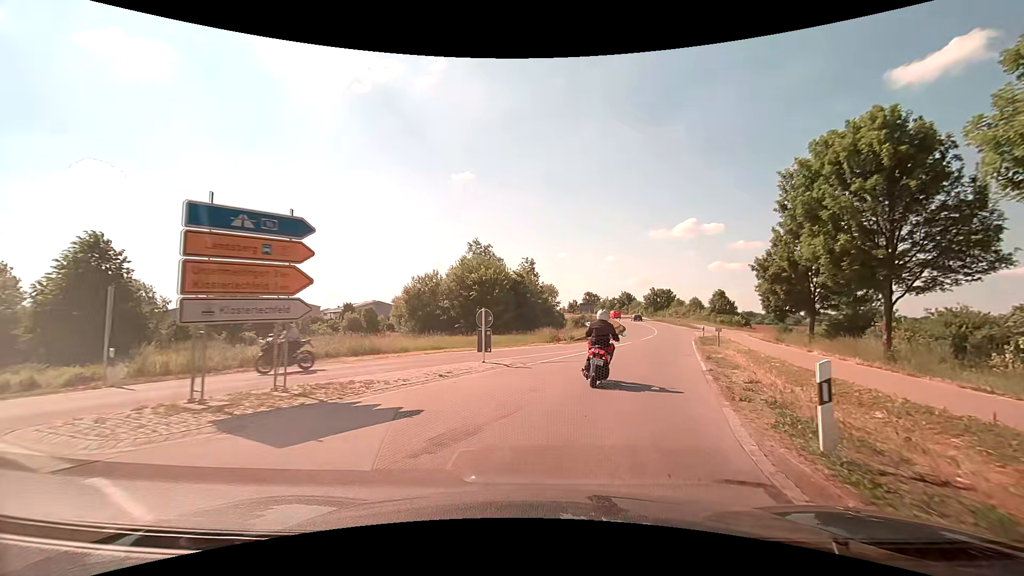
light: Day
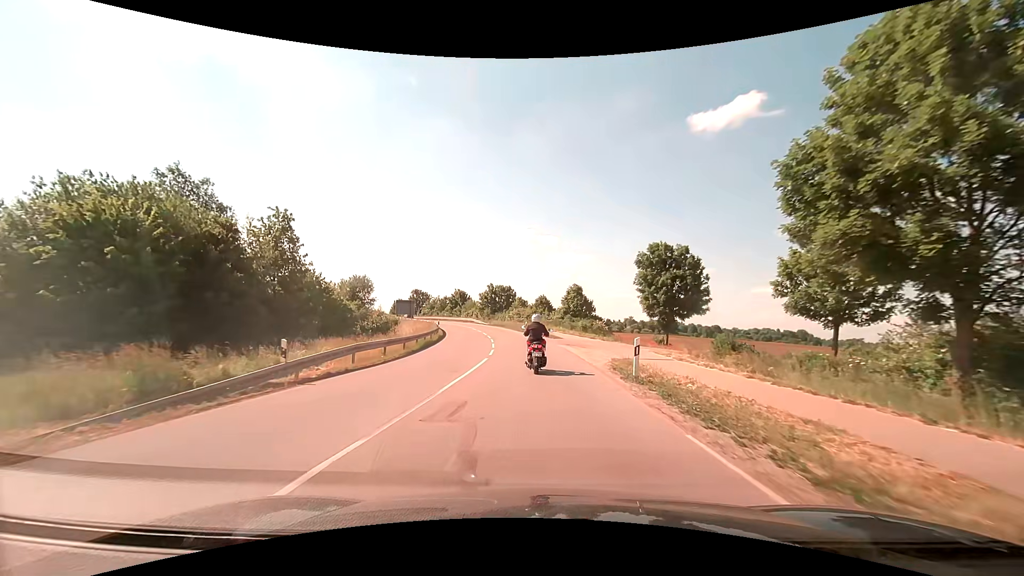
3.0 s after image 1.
(+6.4, +29.3) m; +19°
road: secondary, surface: asphalt
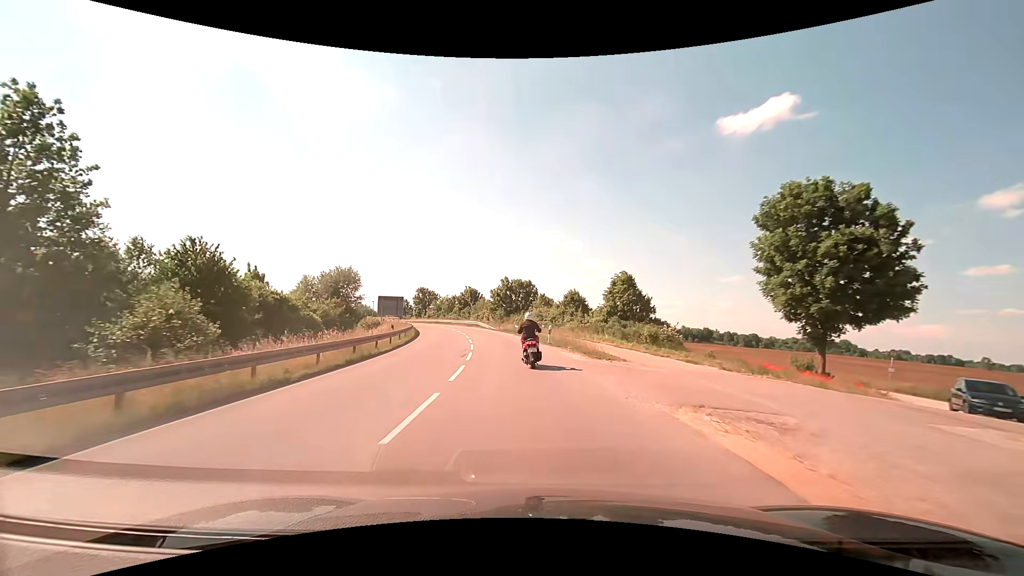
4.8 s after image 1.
(-0.3, +22.7) m; -3°
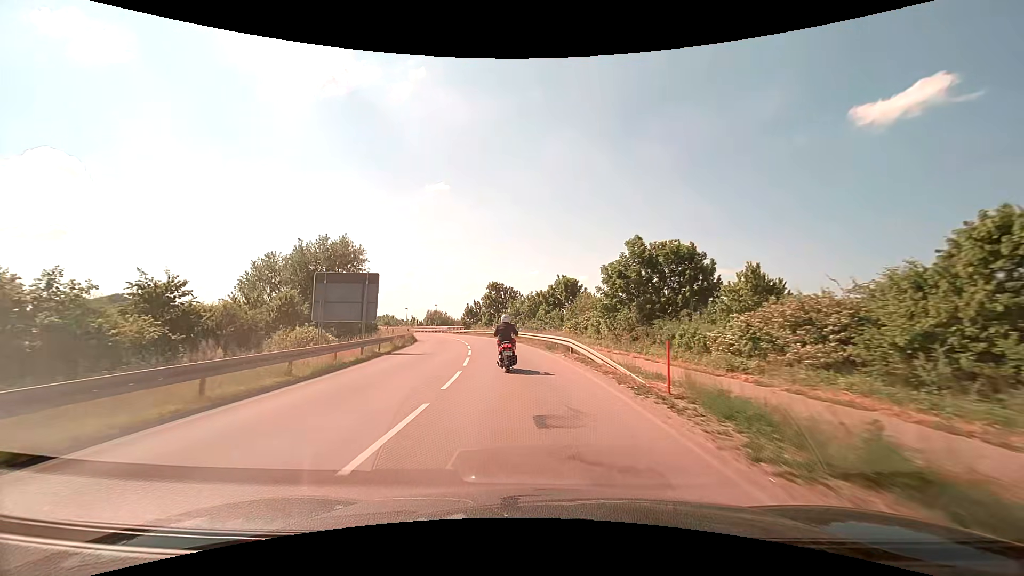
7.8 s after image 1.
(-4.1, +43.0) m; -12°
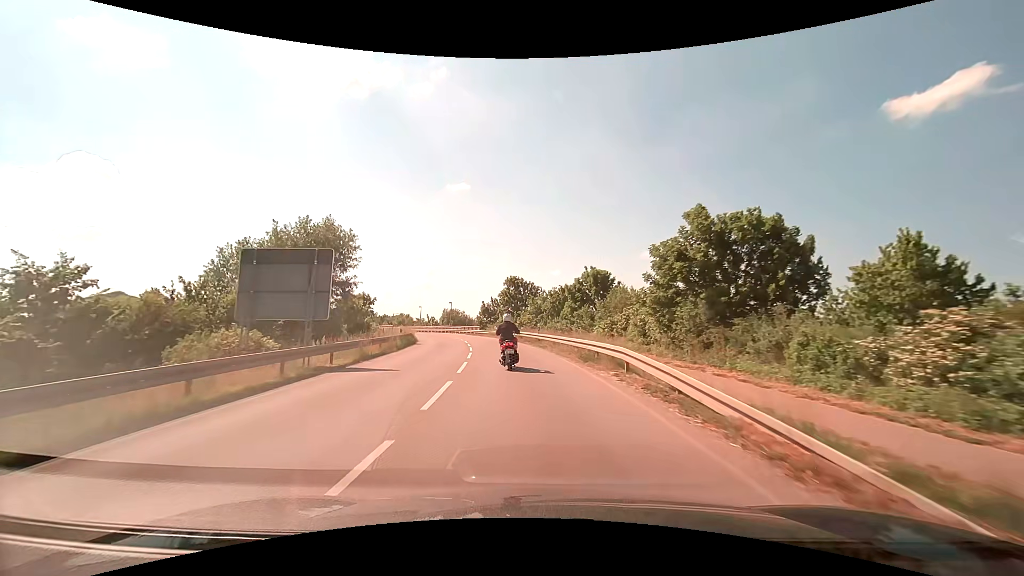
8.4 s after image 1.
(-0.2, +8.8) m; -2°
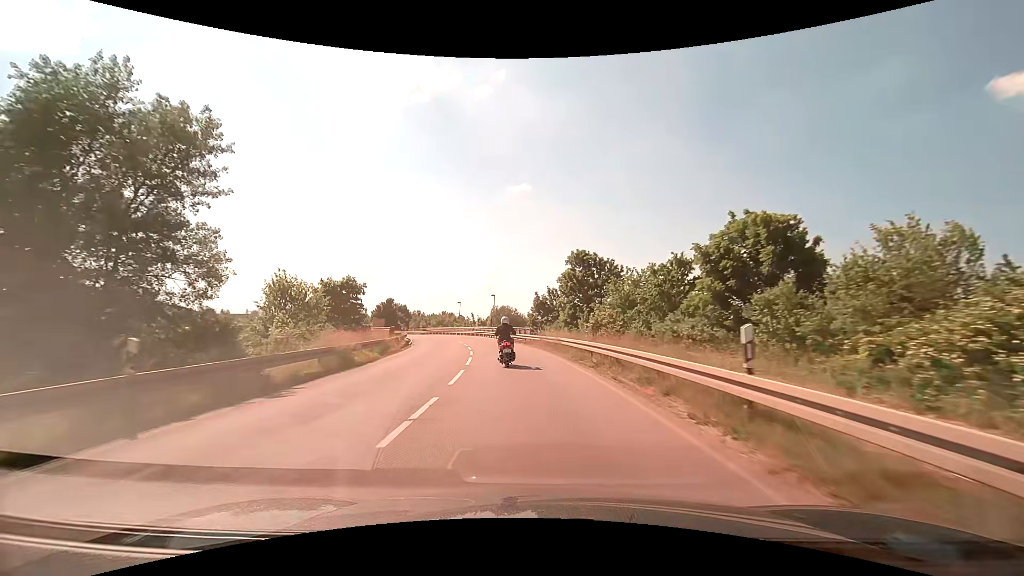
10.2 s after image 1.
(-1.6, +26.3) m; -7°
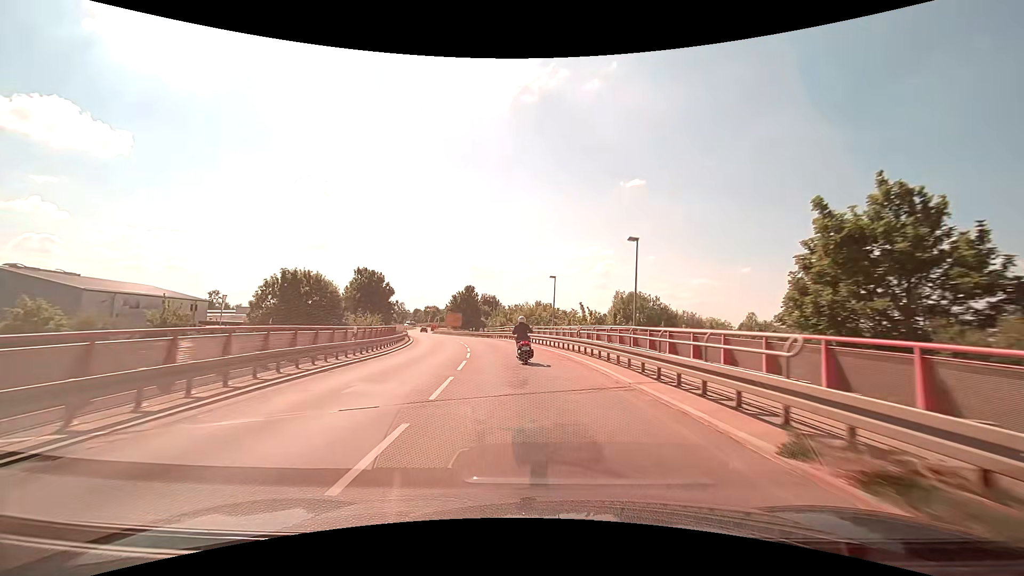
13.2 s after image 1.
(-4.9, +44.4) m; -13°
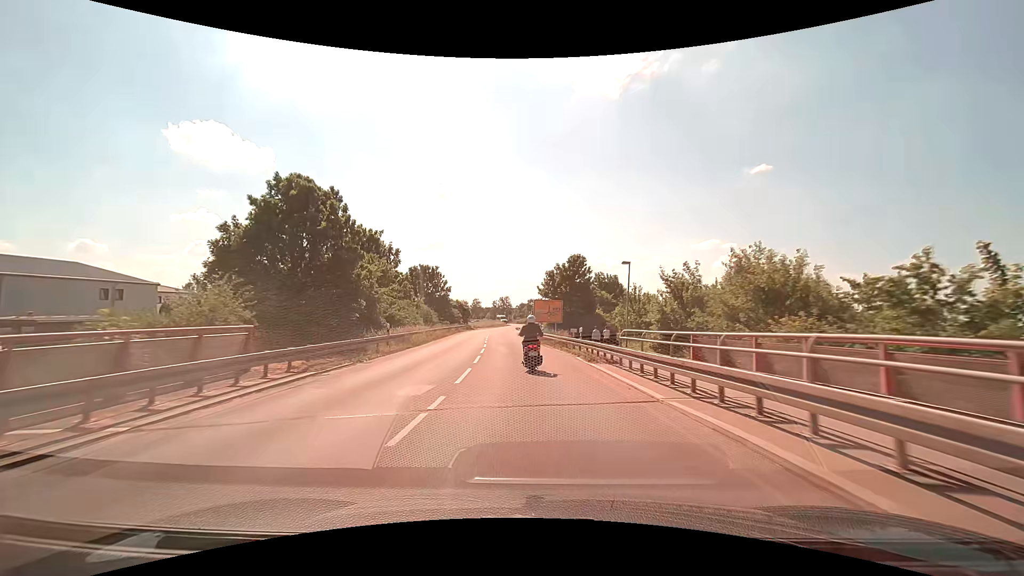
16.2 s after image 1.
(-4.8, +44.9) m; -12°
(0, +10) (-1, +20) (-2, +30) (-2, +40) (-3, +50) (-4, +60) (-5, +70) (-5, +80) (-5, +90) (-5, +100) m
